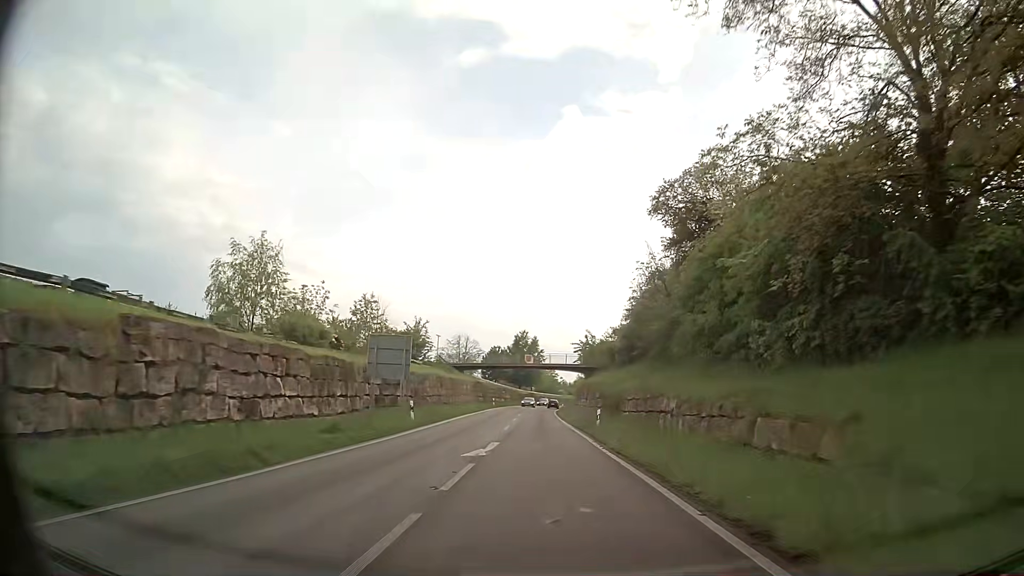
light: Day
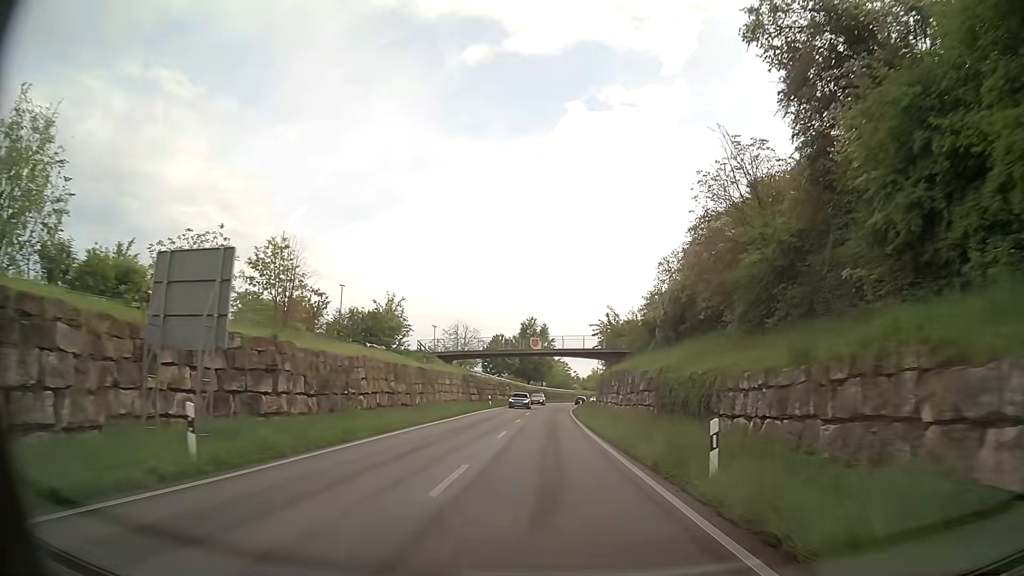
(-0.3, +19.2) m; -2°
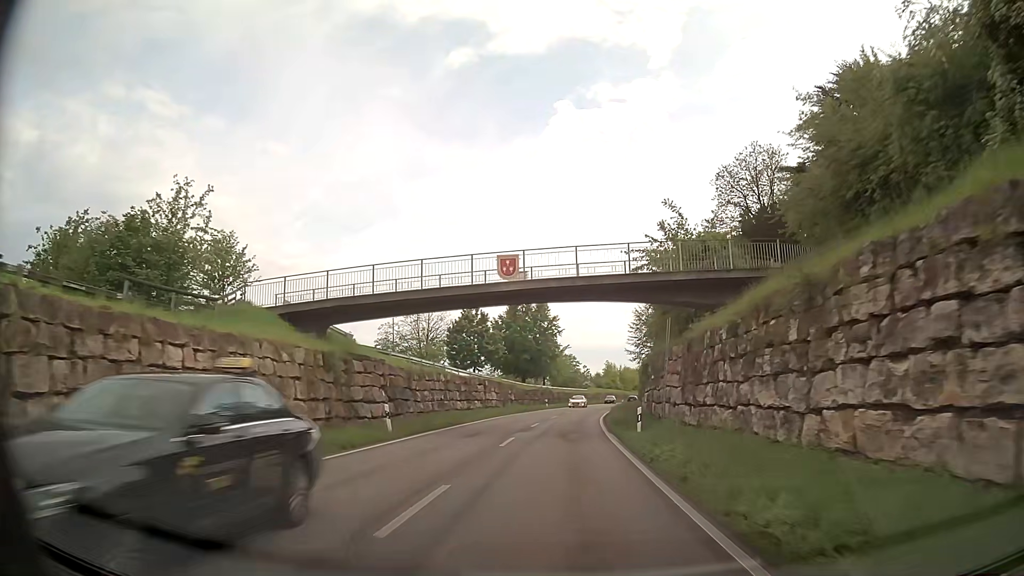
(0.0, +38.4) m; 0°
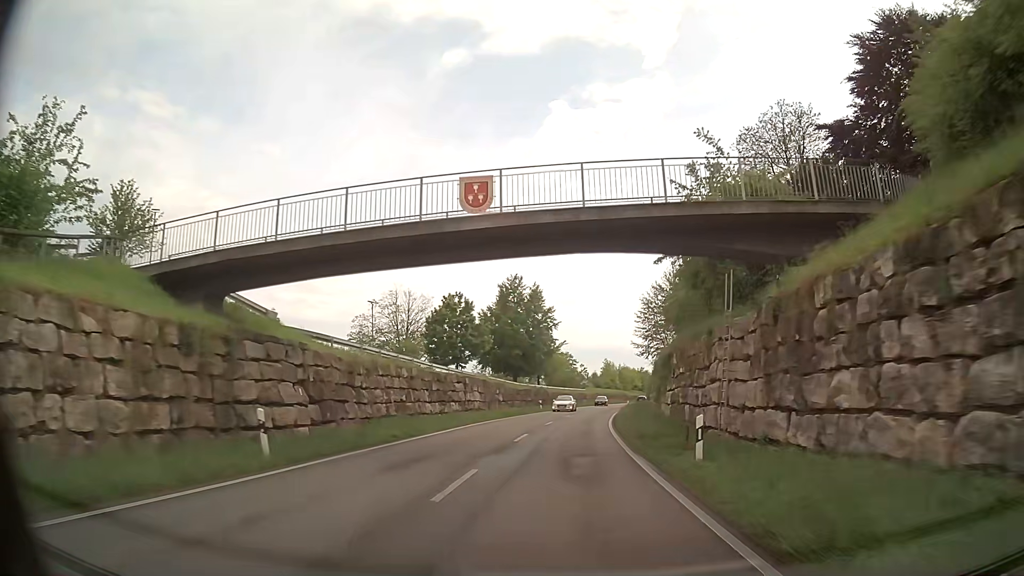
(0.0, +9.5) m; +1°
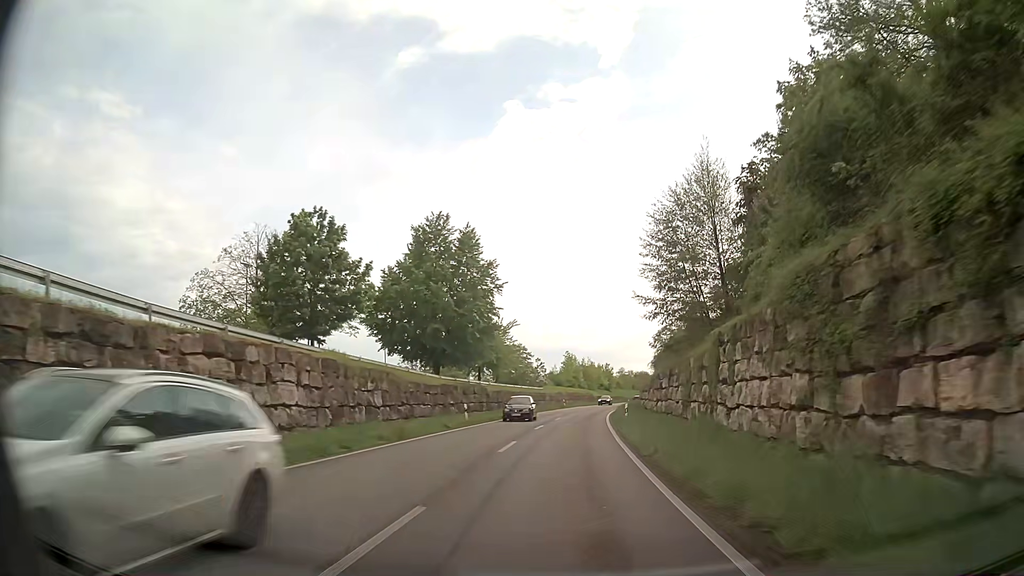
(+0.8, +28.2) m; +3°
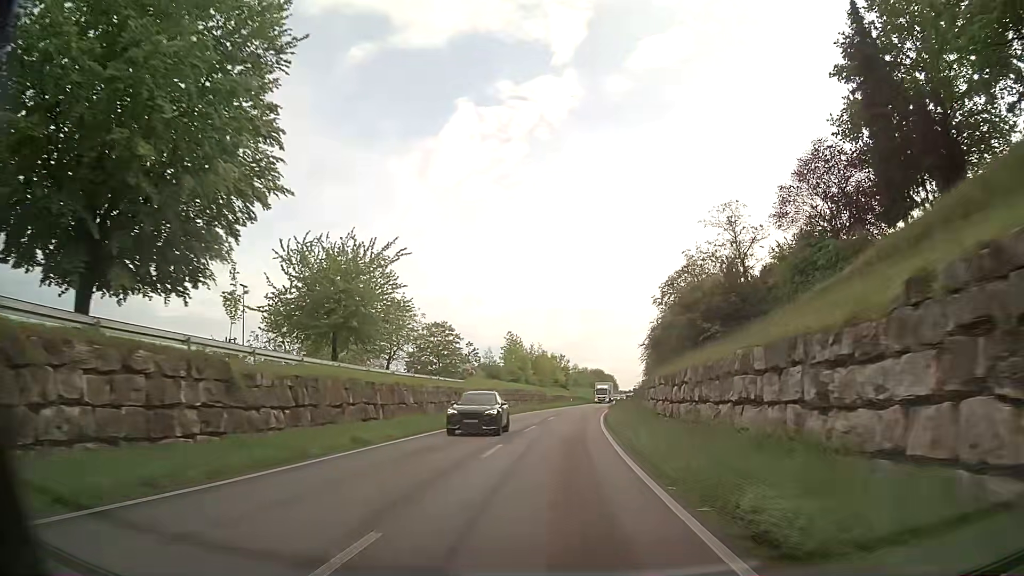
(+2.1, +37.4) m; +6°
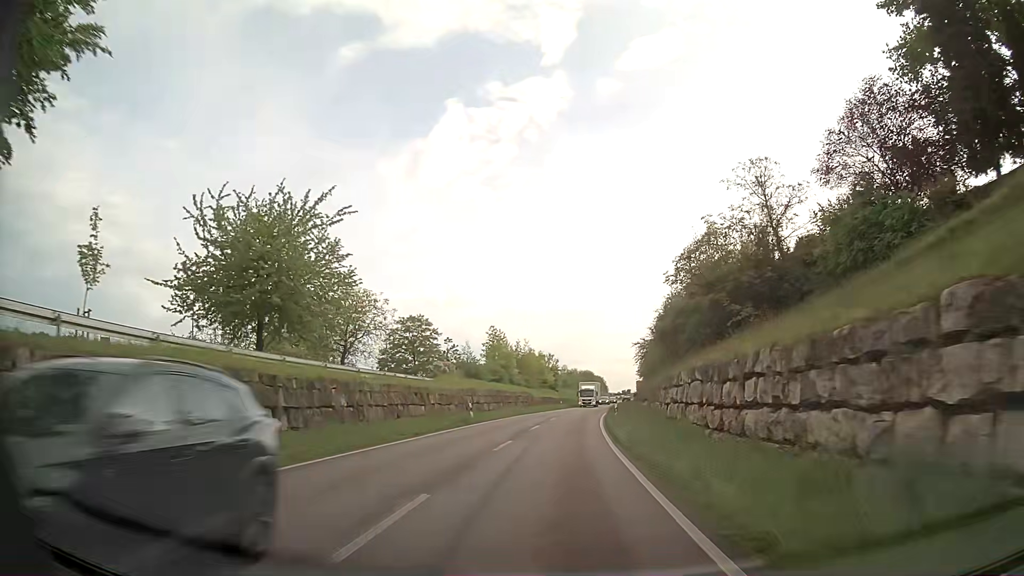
(0.0, +9.4) m; 0°
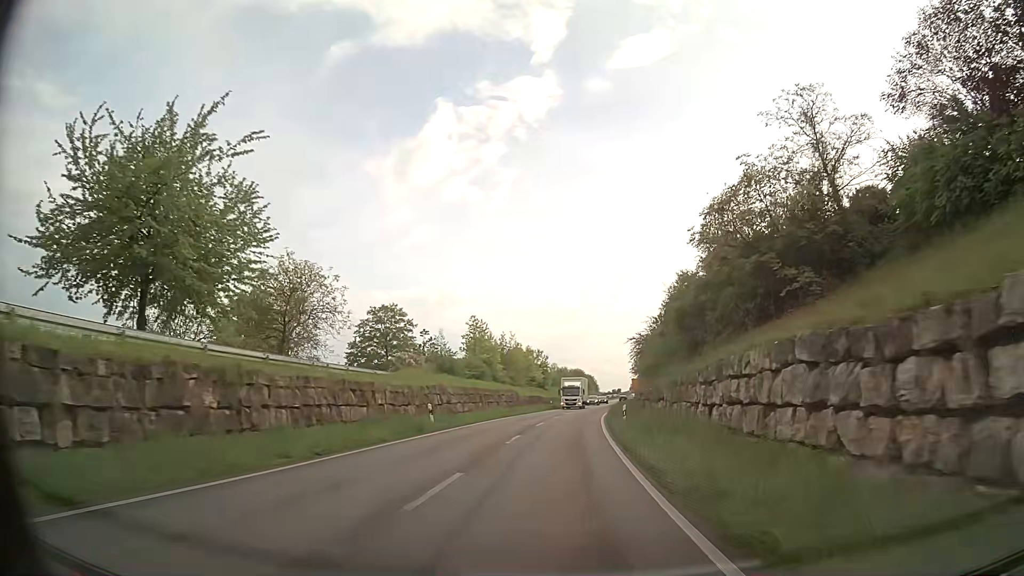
(+0.1, +9.4) m; +1°
(0, +10) (0, +20) (+1, +30) (+1, +40) (+2, +50) (+3, +60) (+4, +70) (+5, +80) (+6, +90) (+8, +100) m
